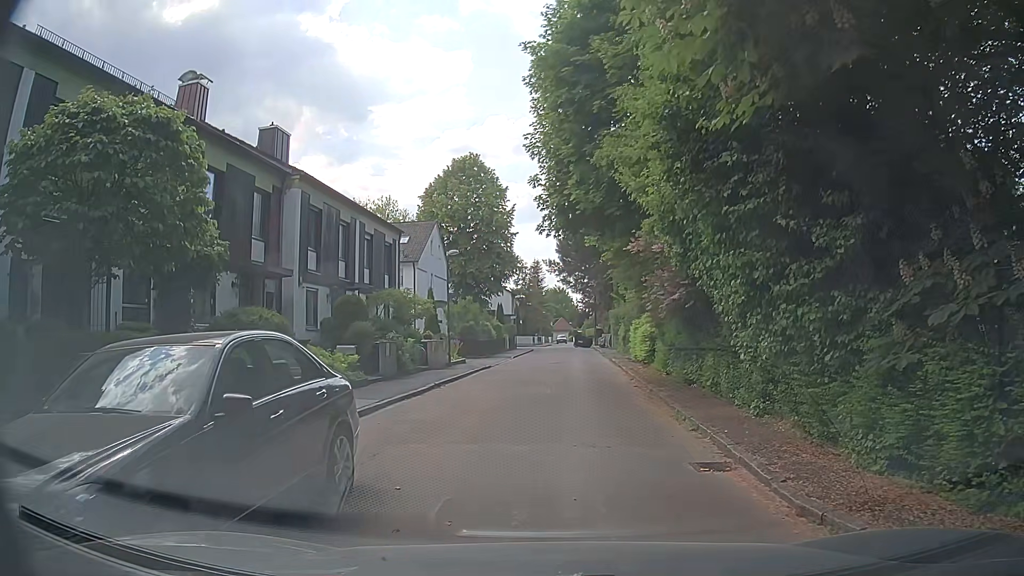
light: Day
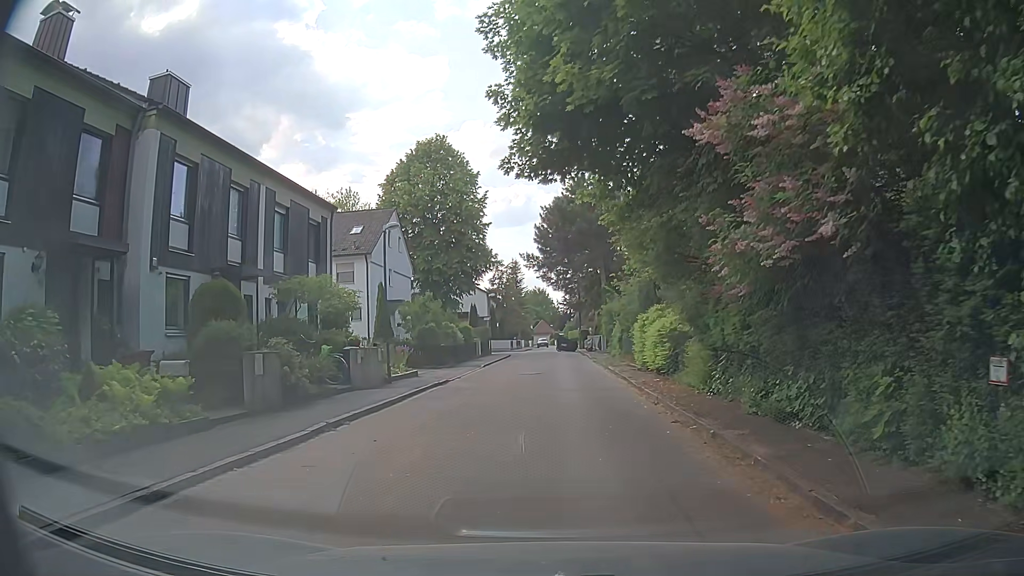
(-0.1, +8.0) m; +1°
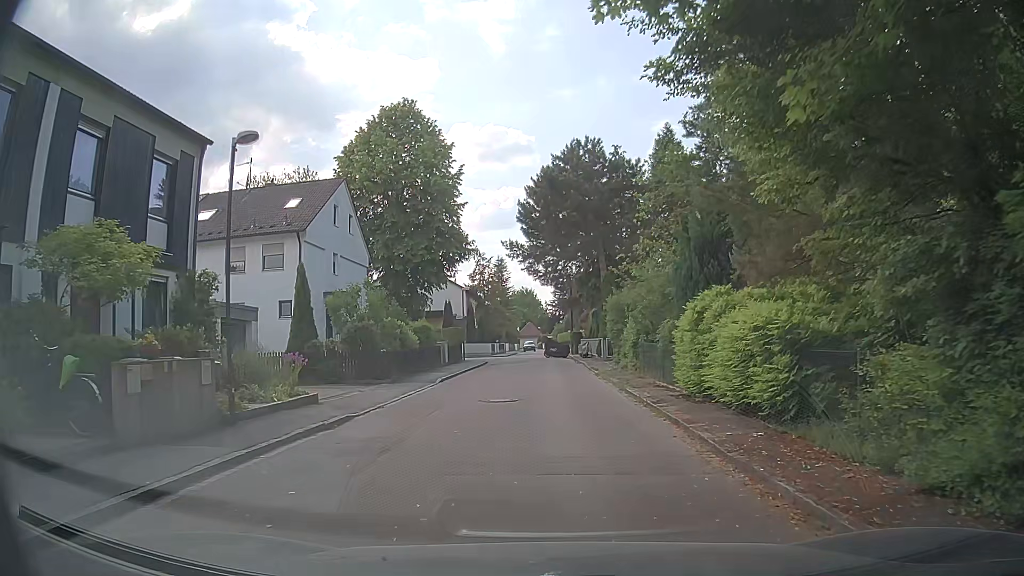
(-0.1, +10.0) m; -1°
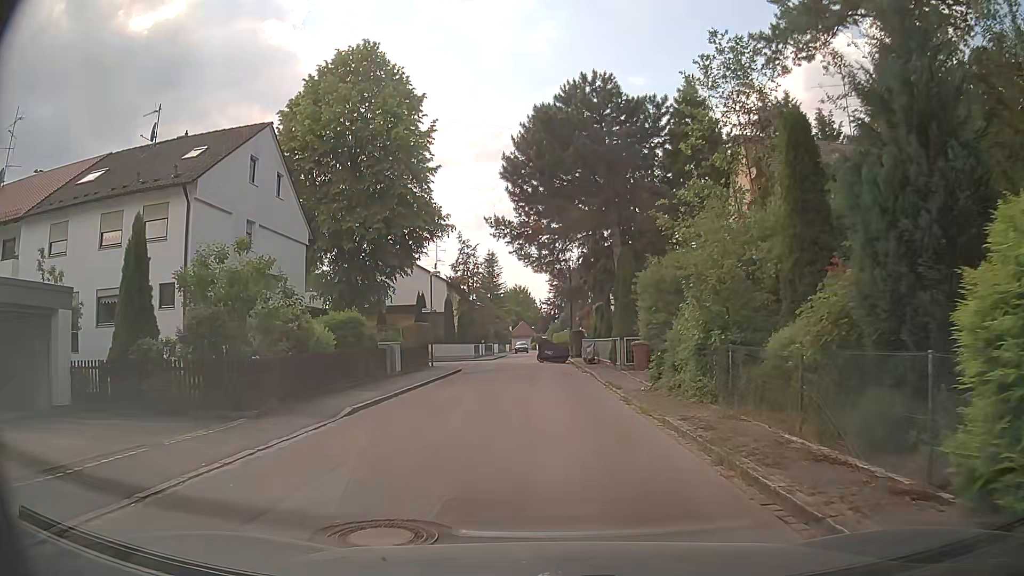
(+0.3, +10.6) m; +1°
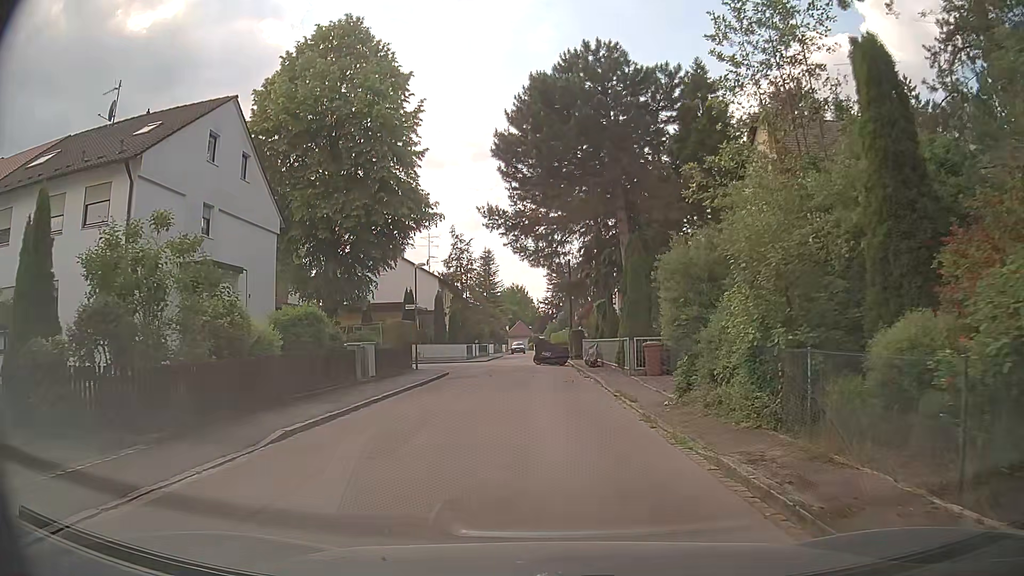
(0.0, +3.5) m; 0°
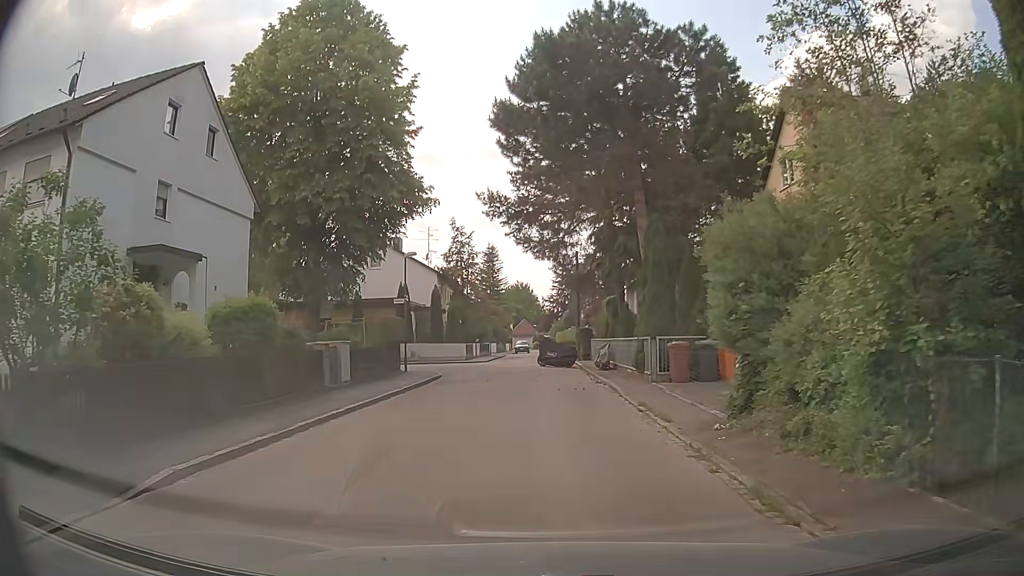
(0.0, +3.5) m; -1°
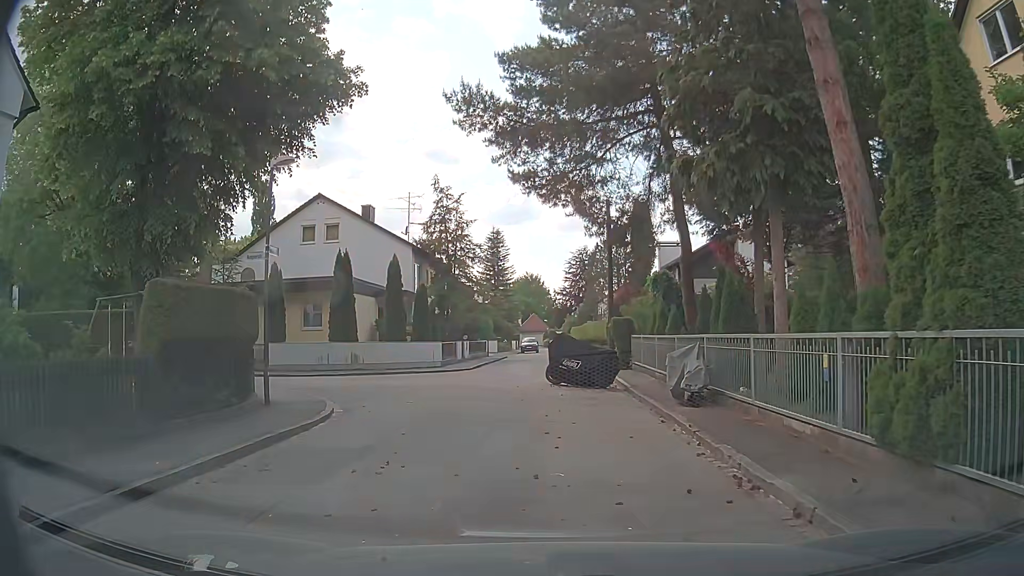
(0.0, +14.8) m; -1°
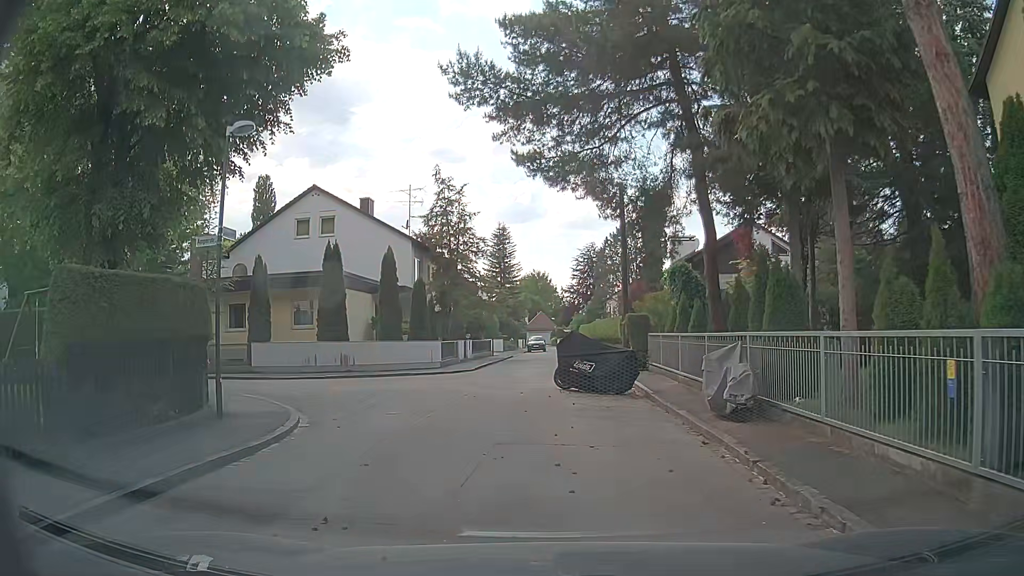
(0.0, +2.3) m; -1°
